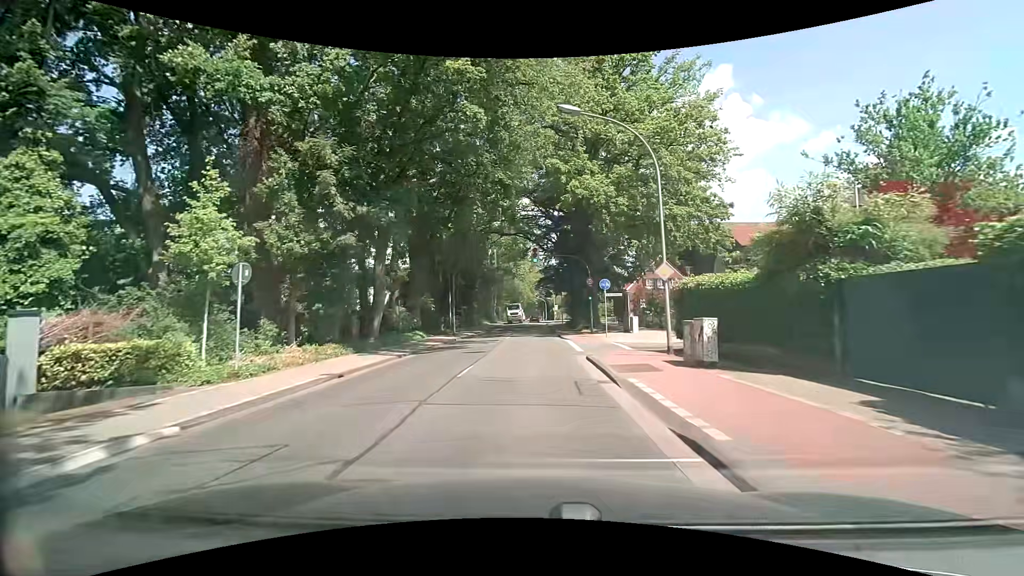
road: tertiary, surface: asphalt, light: Day
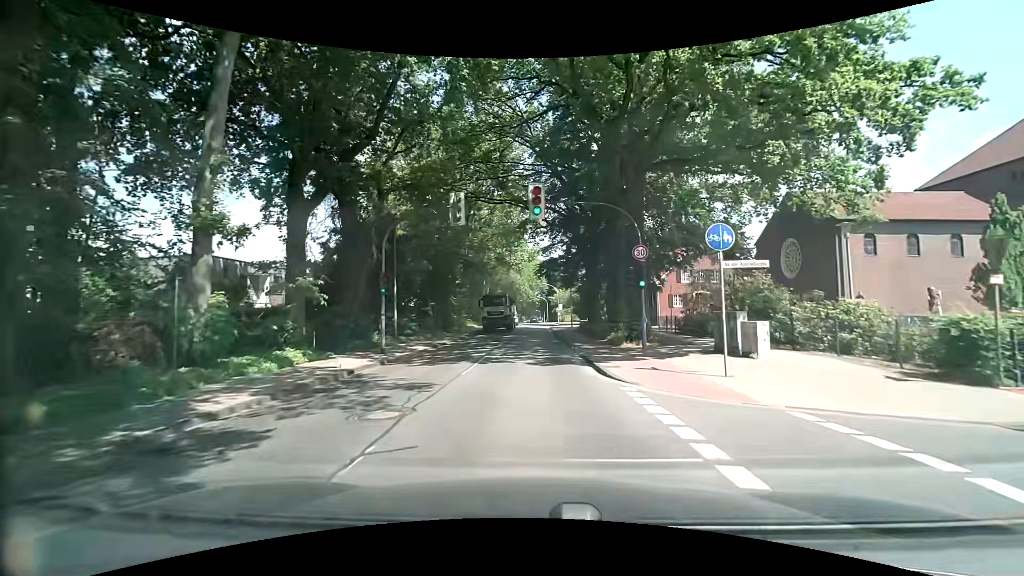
(+0.1, +17.8) m; -1°
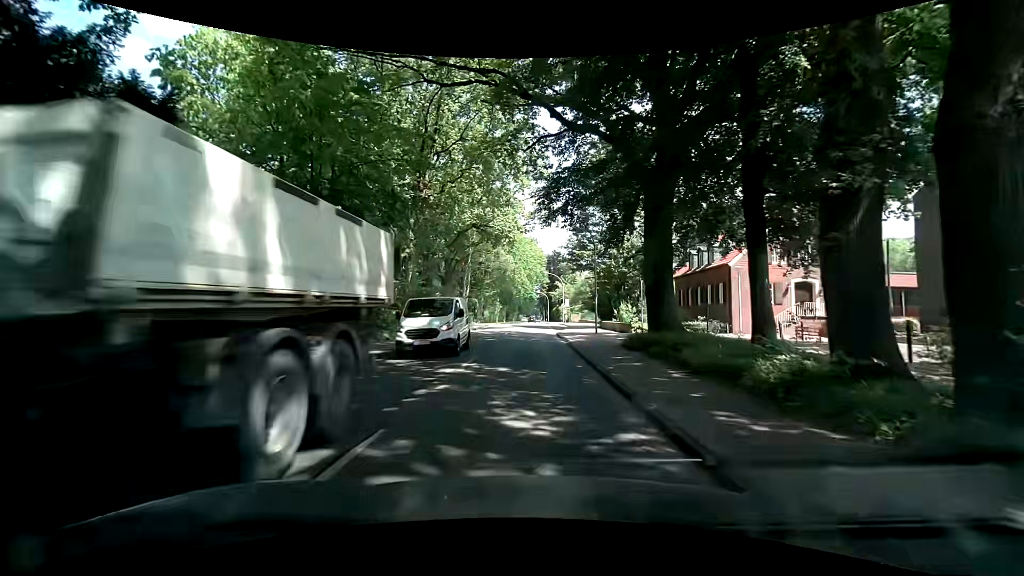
(+0.3, +22.4) m; +2°
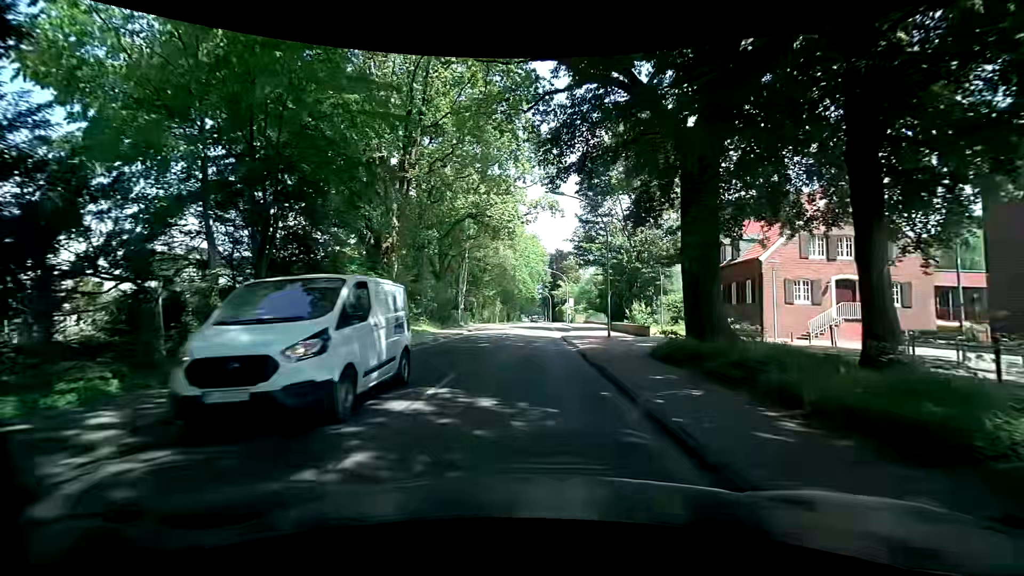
(-0.1, +4.5) m; 0°
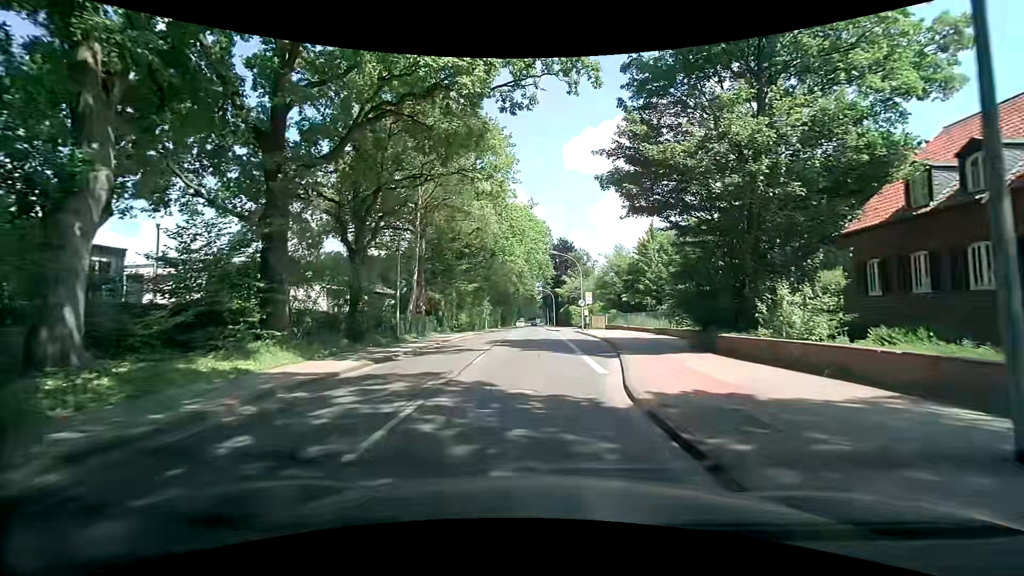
(-0.2, +22.3) m; 0°
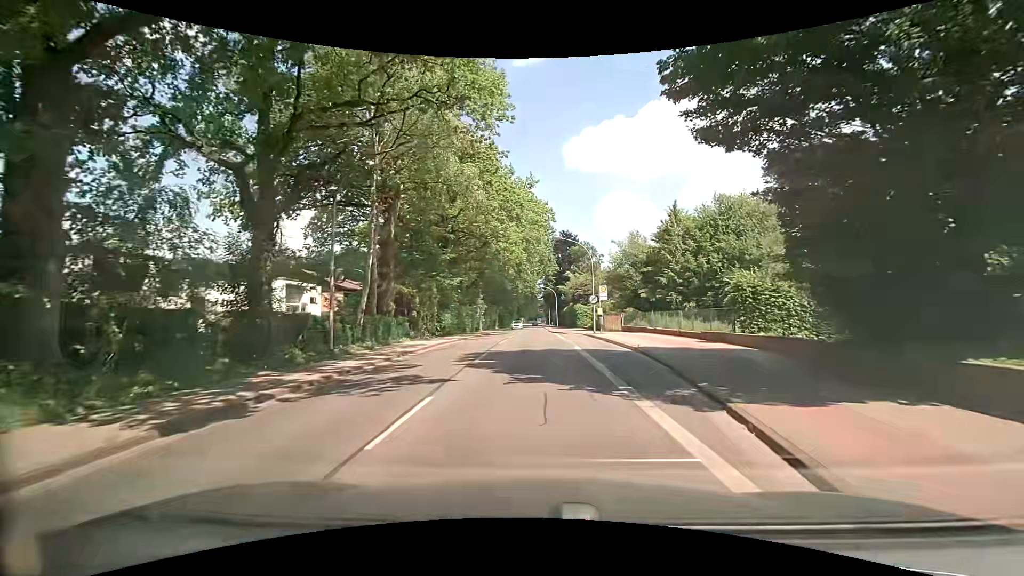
(-0.1, +9.2) m; -1°
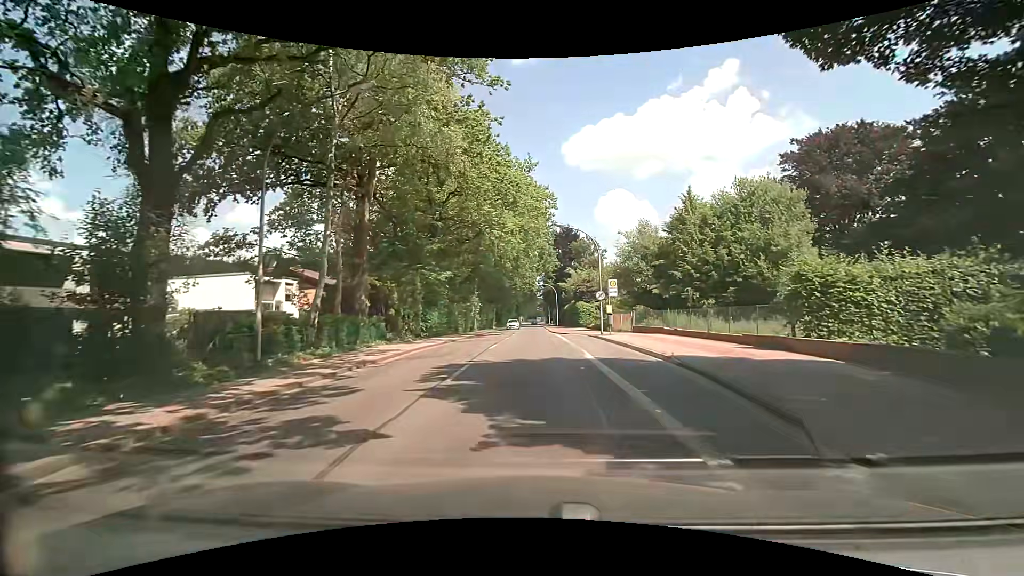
(+0.1, +4.8) m; +1°
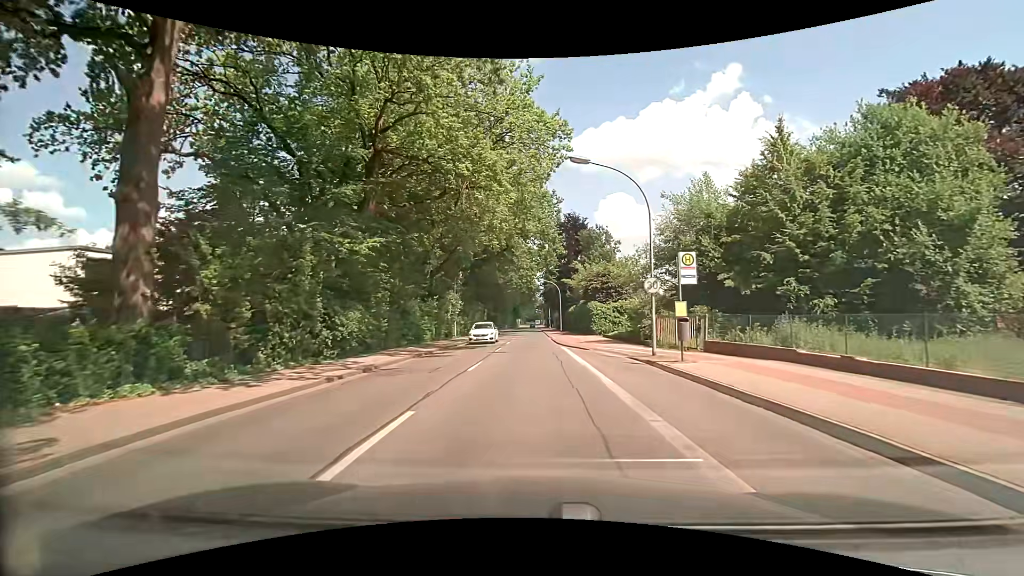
(0.0, +15.5) m; 0°
